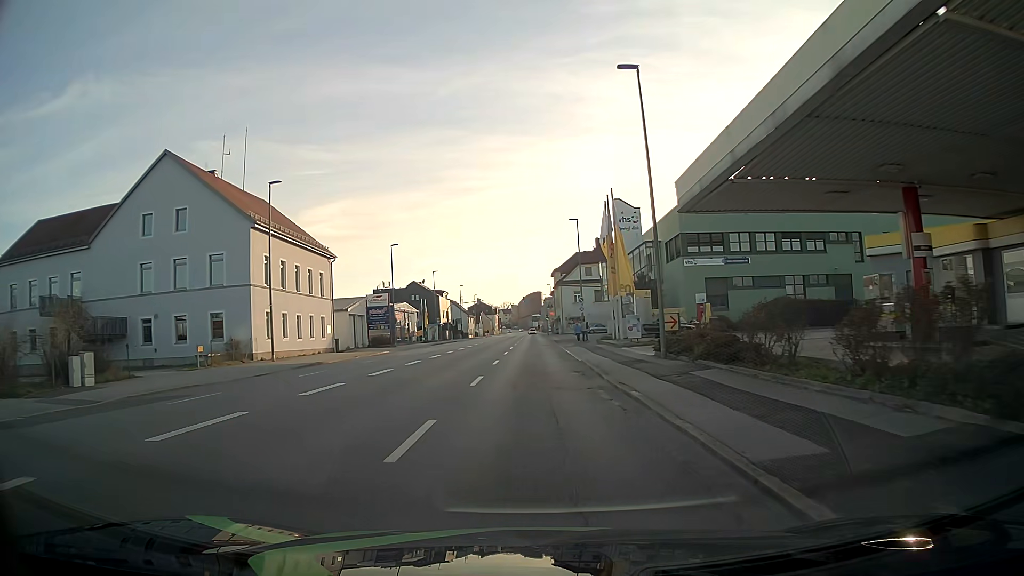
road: tertiary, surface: asphalt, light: Day
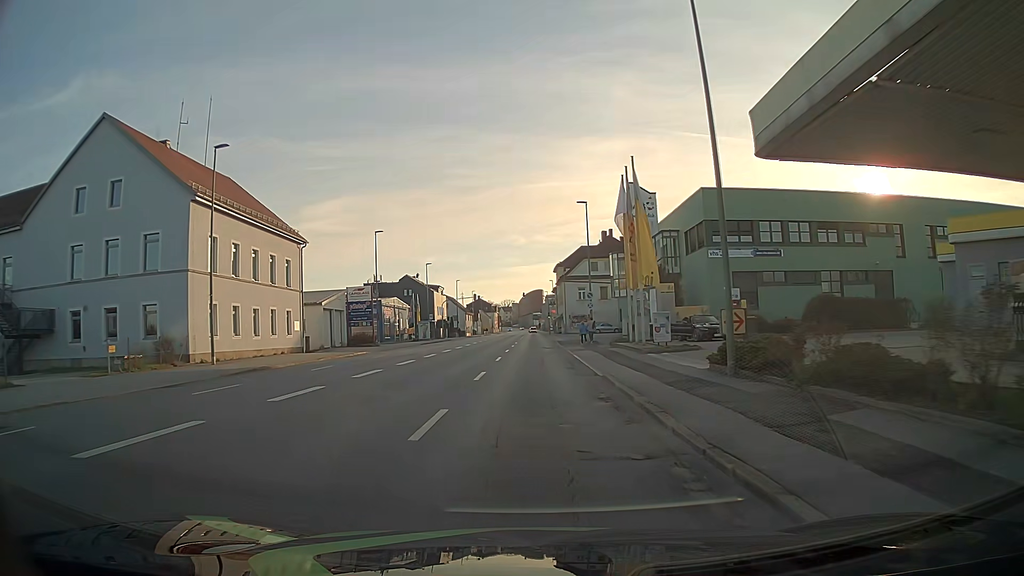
(0.0, +7.7) m; 0°
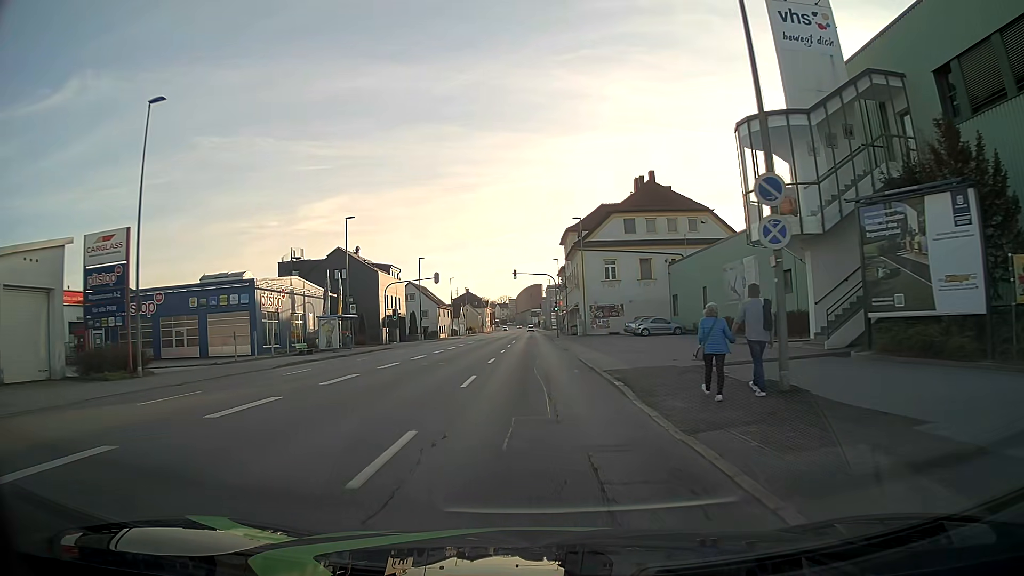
(0.0, +38.6) m; 0°
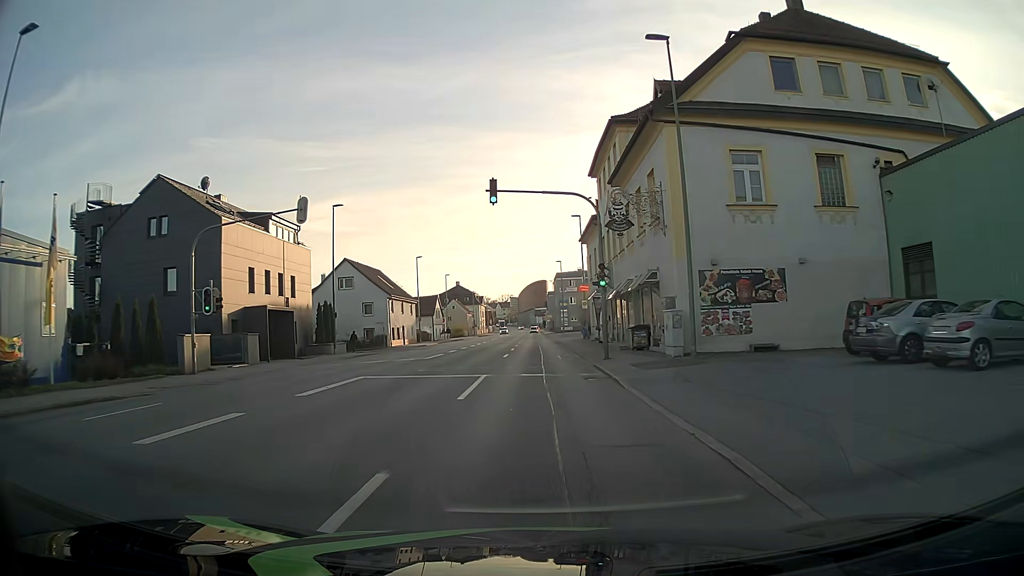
(-0.2, +38.5) m; -1°
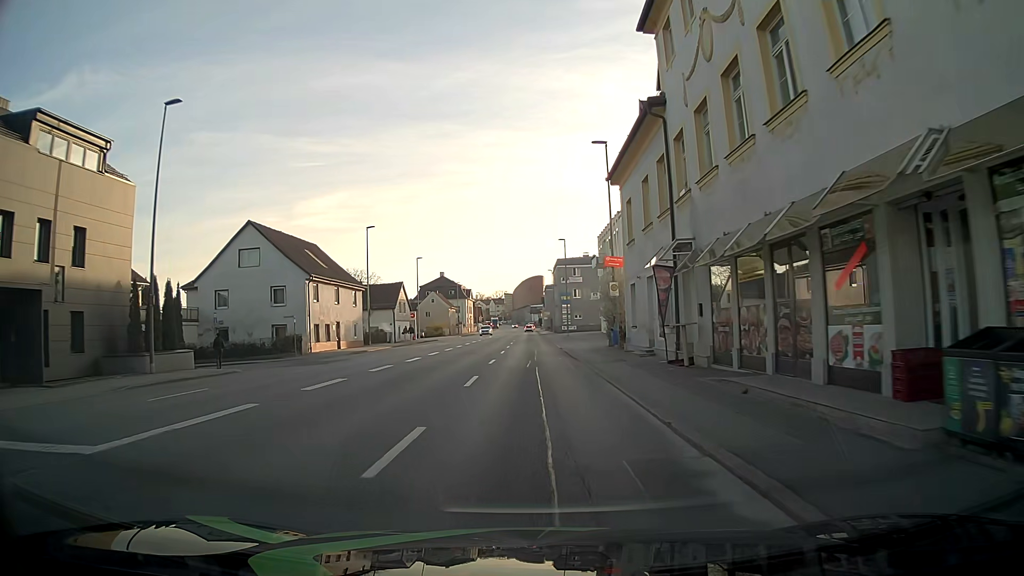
(+0.2, +23.1) m; +1°
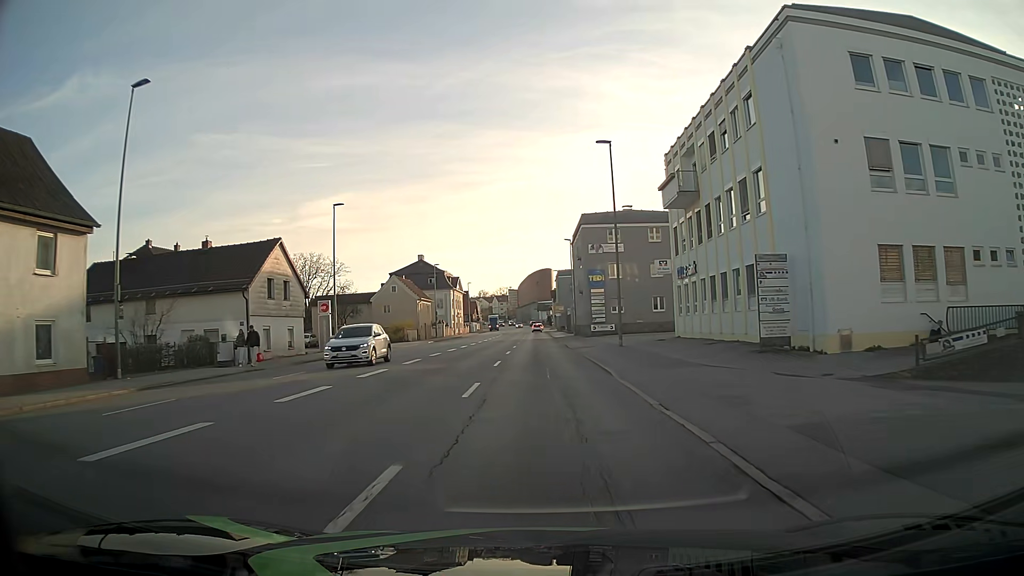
(-0.4, +38.4) m; -1°
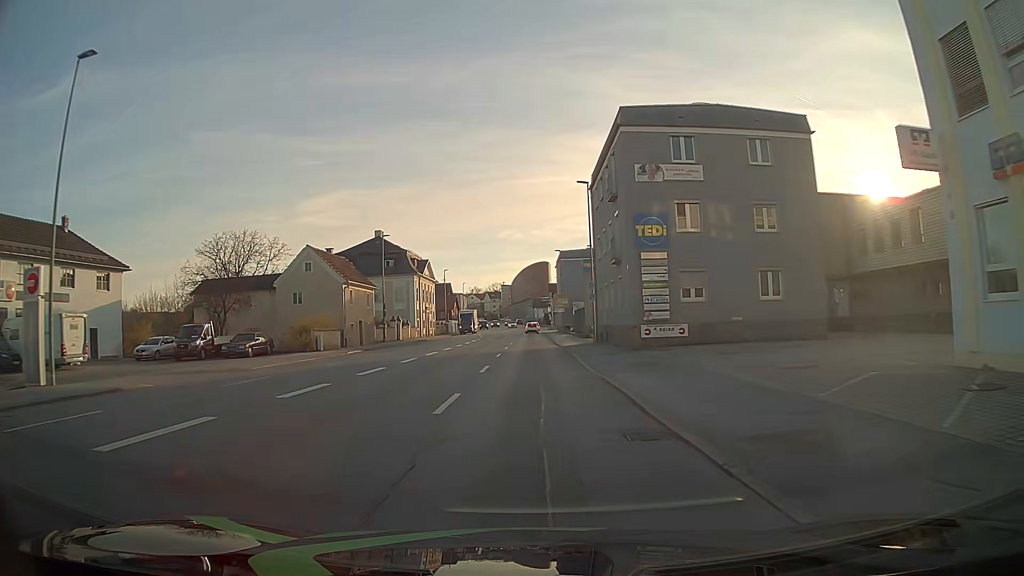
(+0.2, +29.5) m; 0°
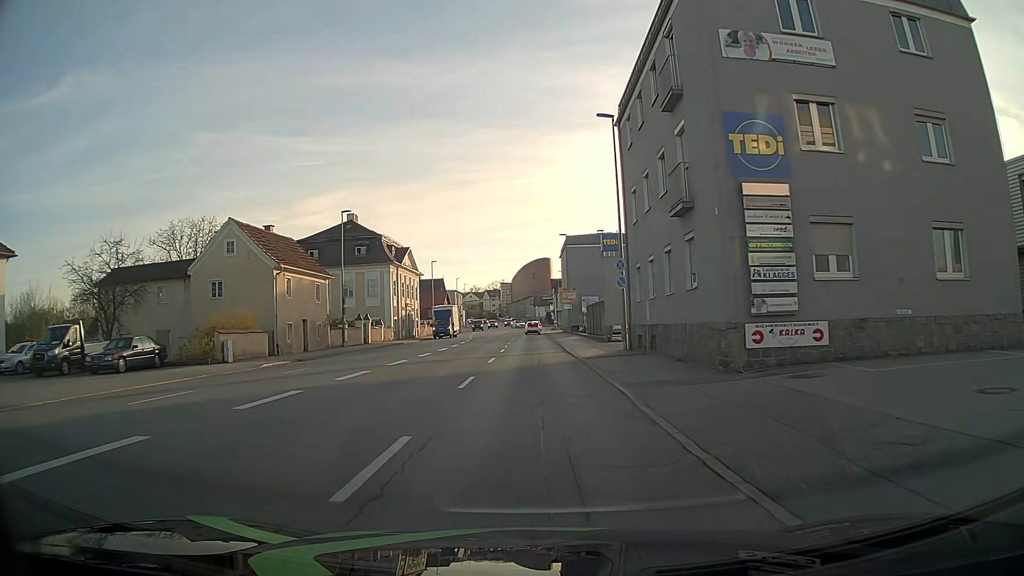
(+0.1, +14.1) m; +1°
